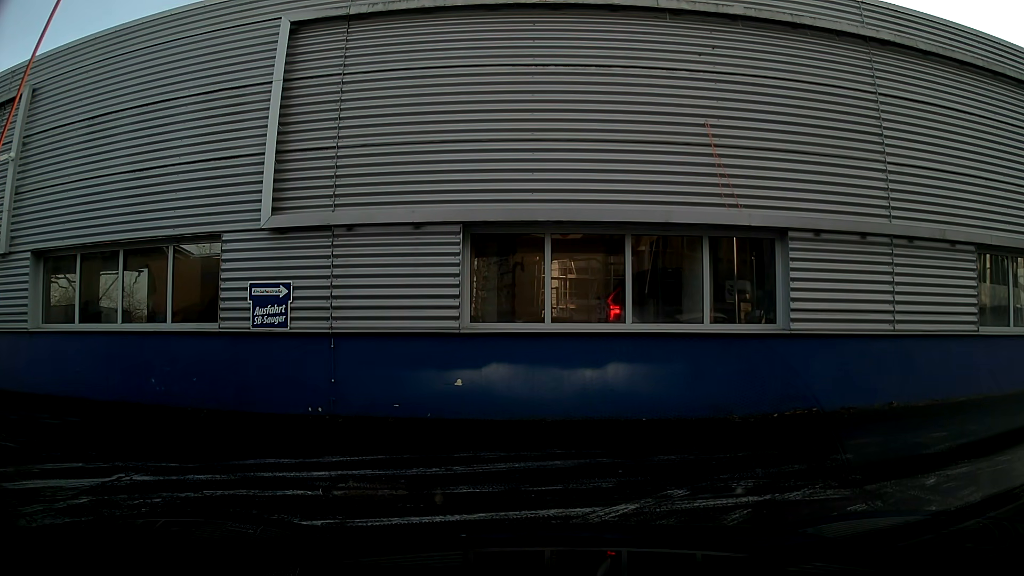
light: Day
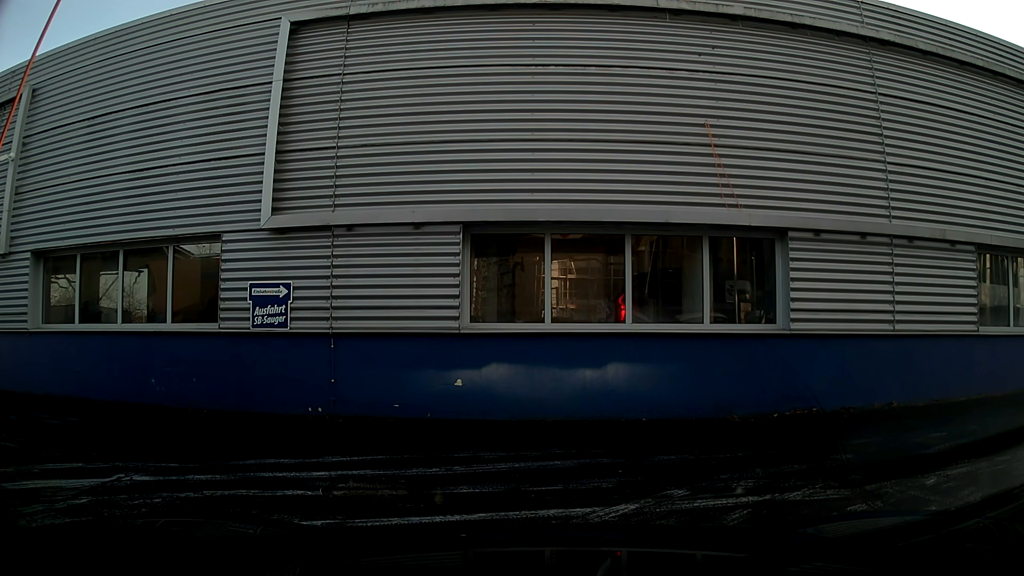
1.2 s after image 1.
(0.0, 0.0) m; 0°
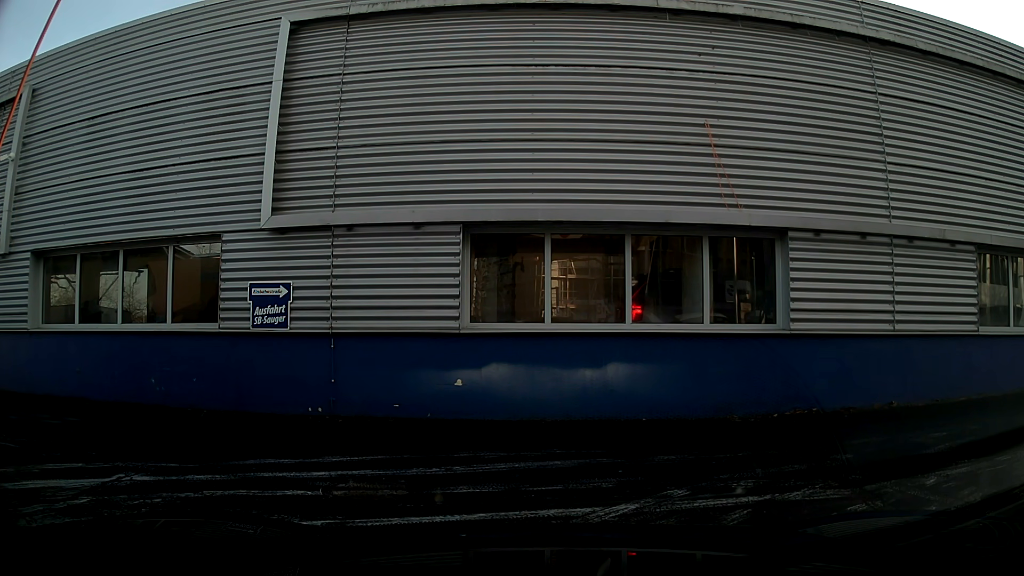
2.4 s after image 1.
(0.0, 0.0) m; 0°
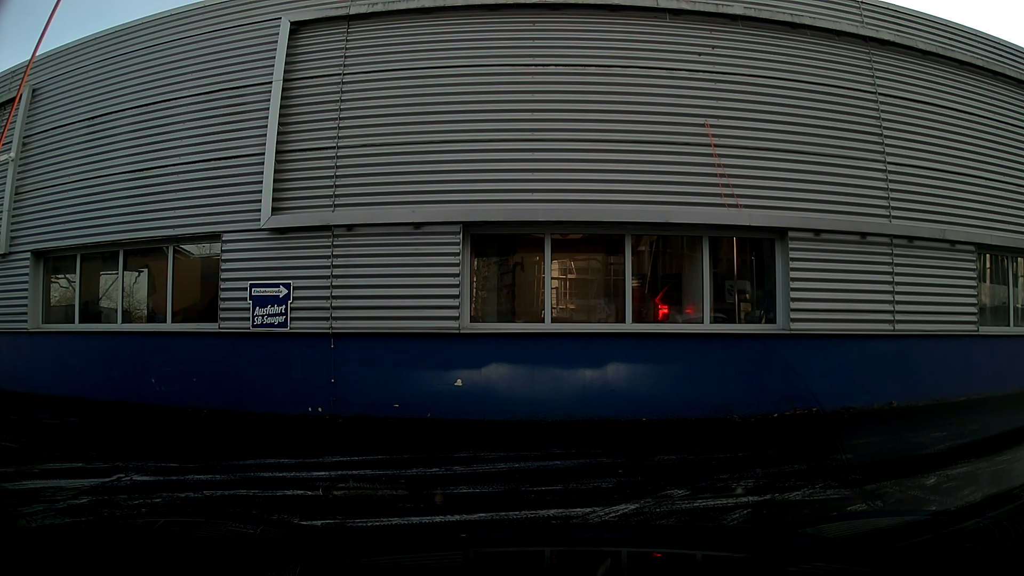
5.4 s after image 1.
(0.0, 0.0) m; 0°
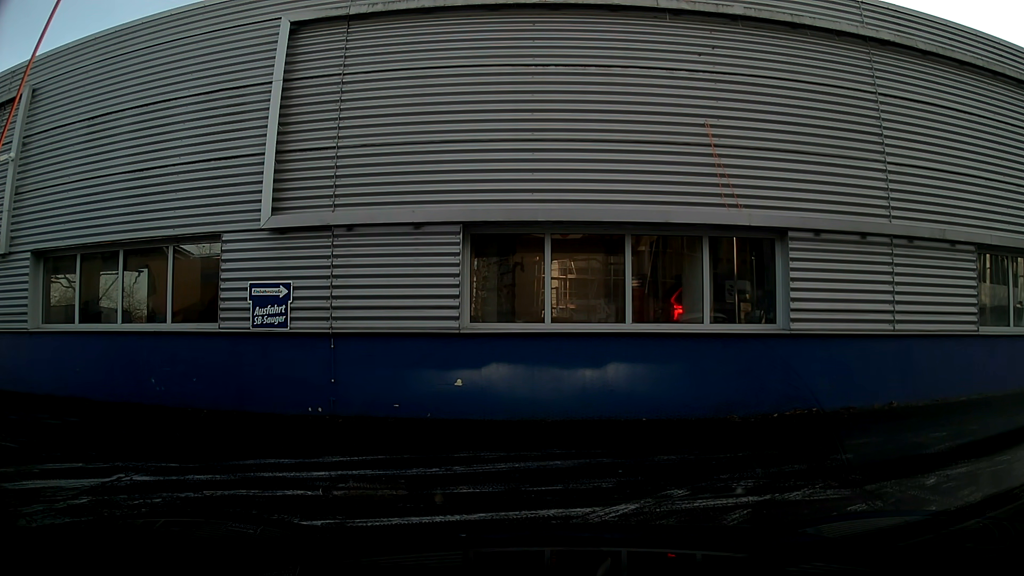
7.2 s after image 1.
(0.0, 0.0) m; 0°
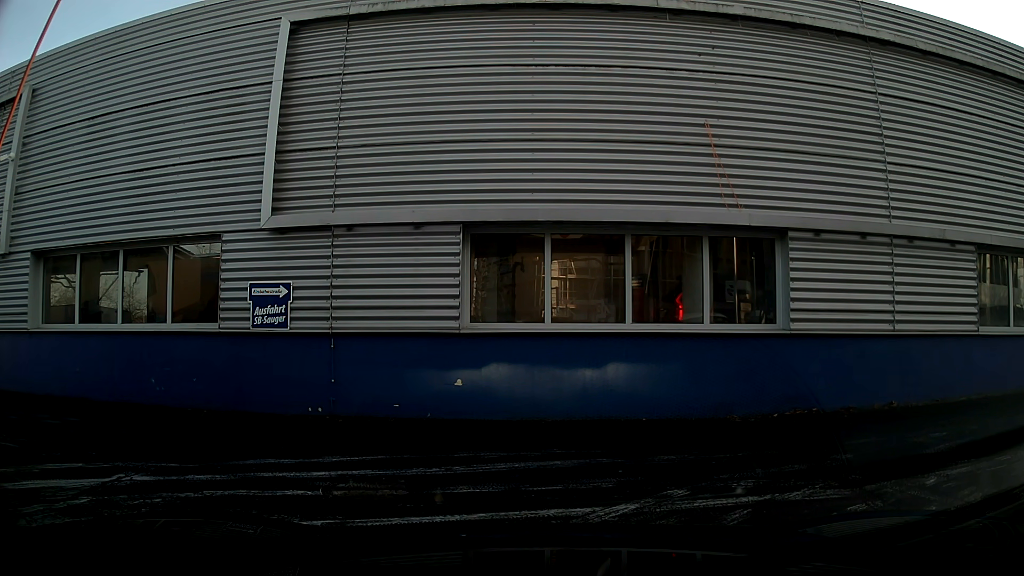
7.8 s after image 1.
(0.0, 0.0) m; 0°
